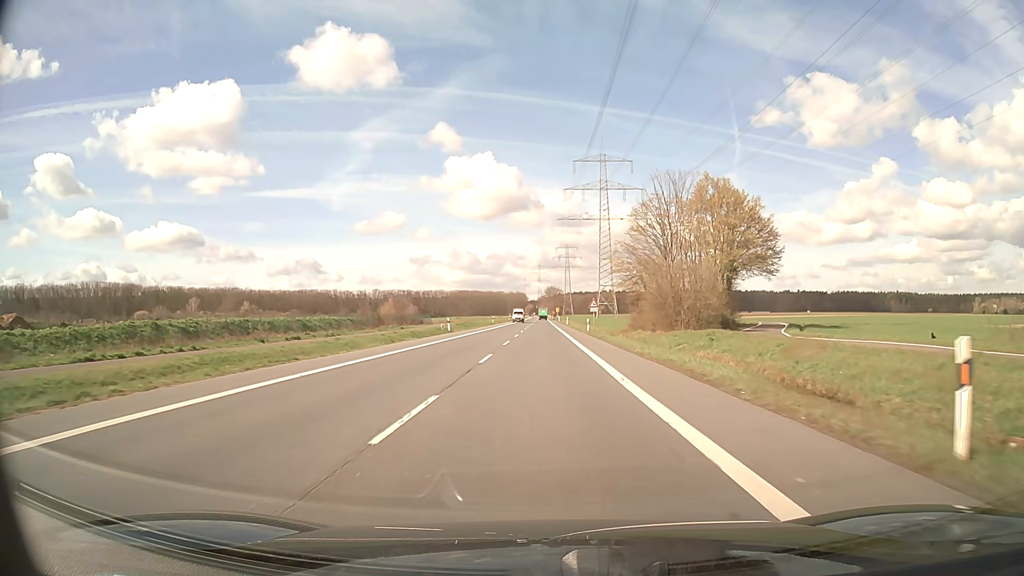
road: secondary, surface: asphalt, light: Day
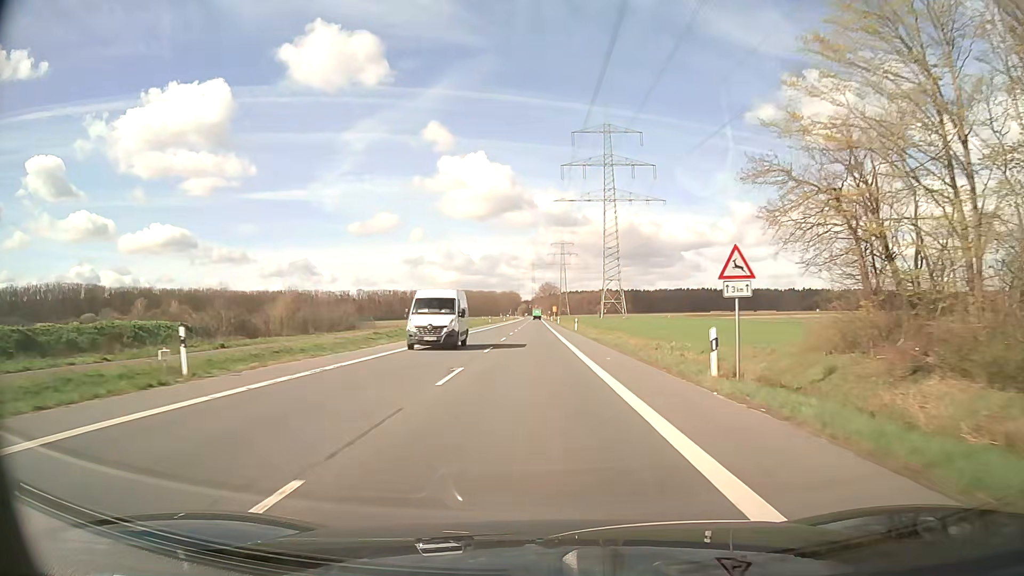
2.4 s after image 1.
(+0.2, +42.2) m; +1°
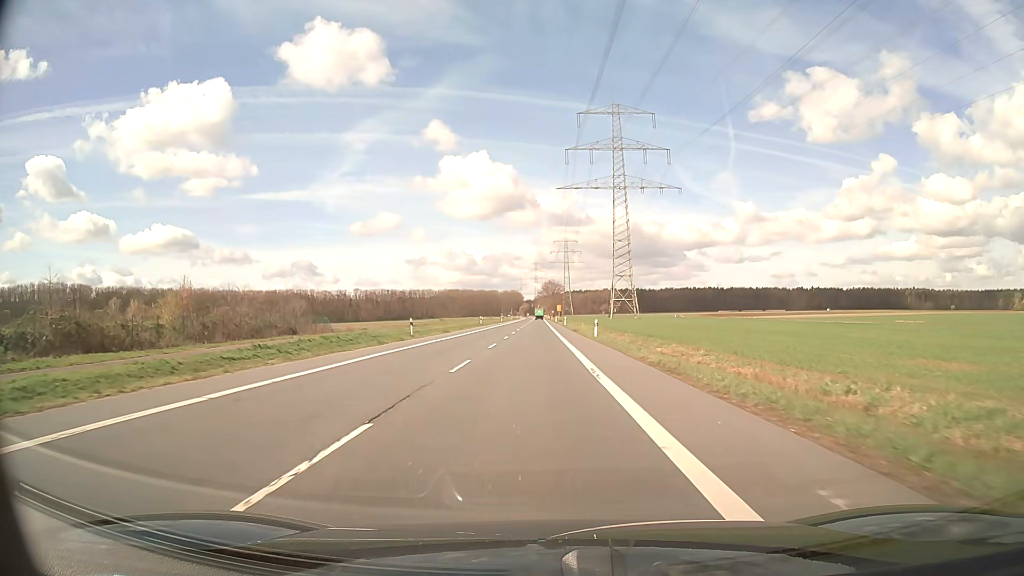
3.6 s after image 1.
(0.0, +21.1) m; 0°
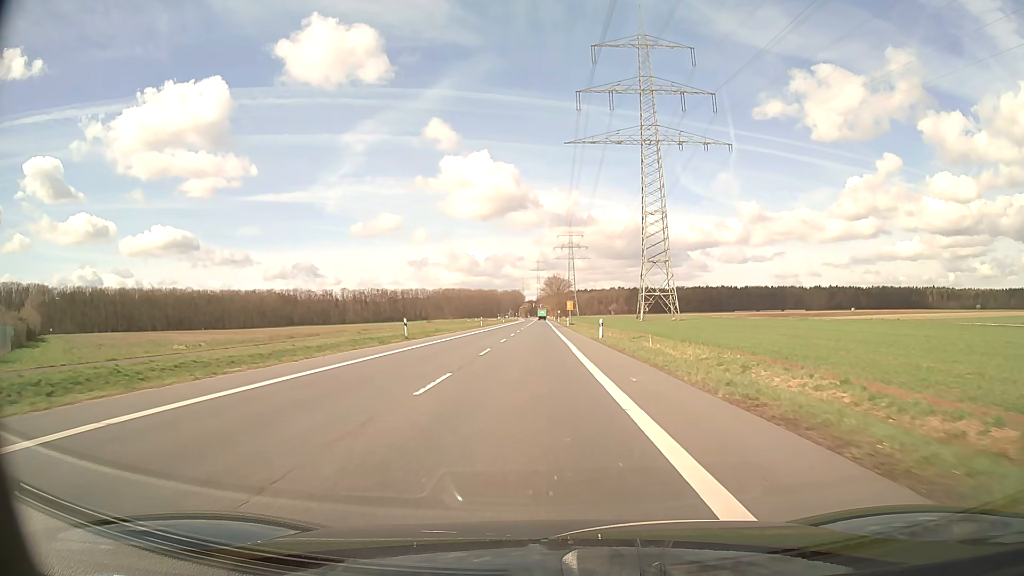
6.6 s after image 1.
(-0.2, +52.8) m; 0°
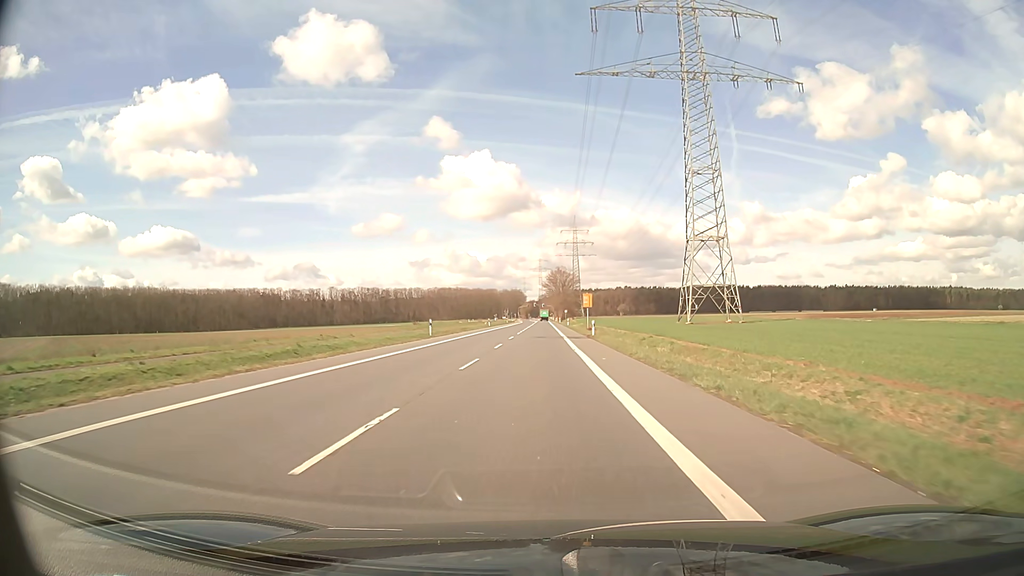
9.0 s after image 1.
(0.0, +42.3) m; 0°
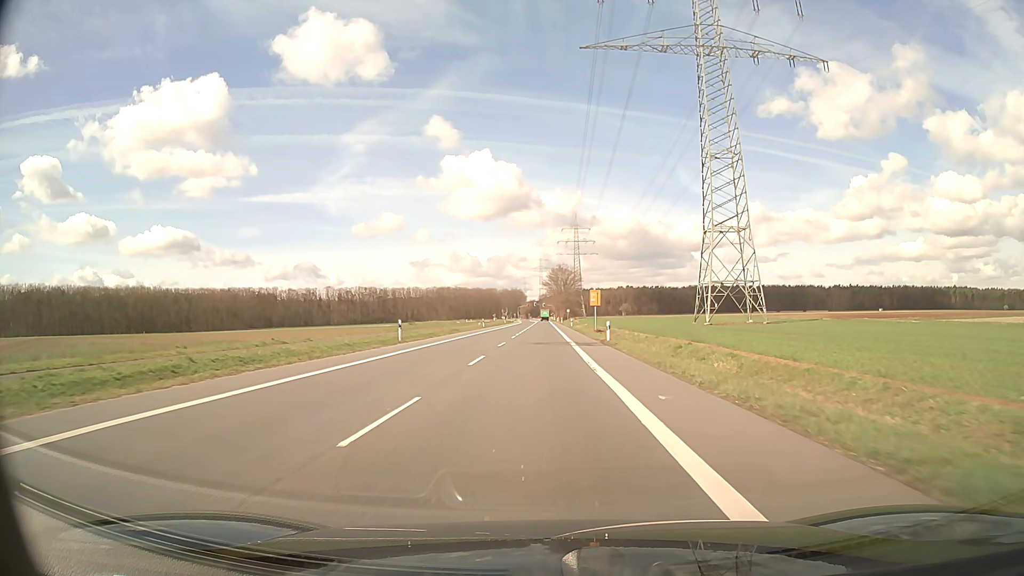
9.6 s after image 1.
(0.0, +10.6) m; 0°
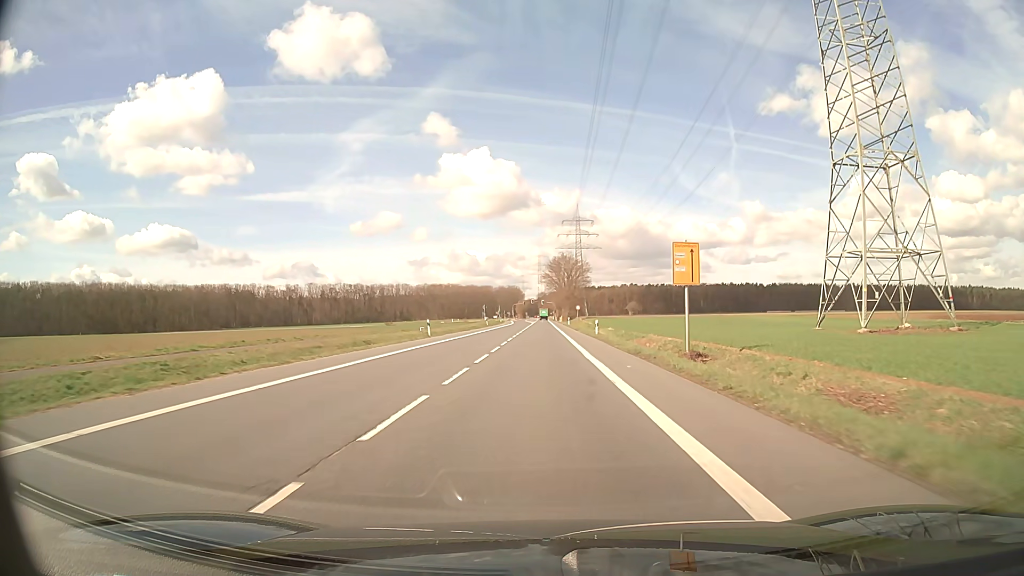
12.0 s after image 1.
(0.0, +42.2) m; 0°
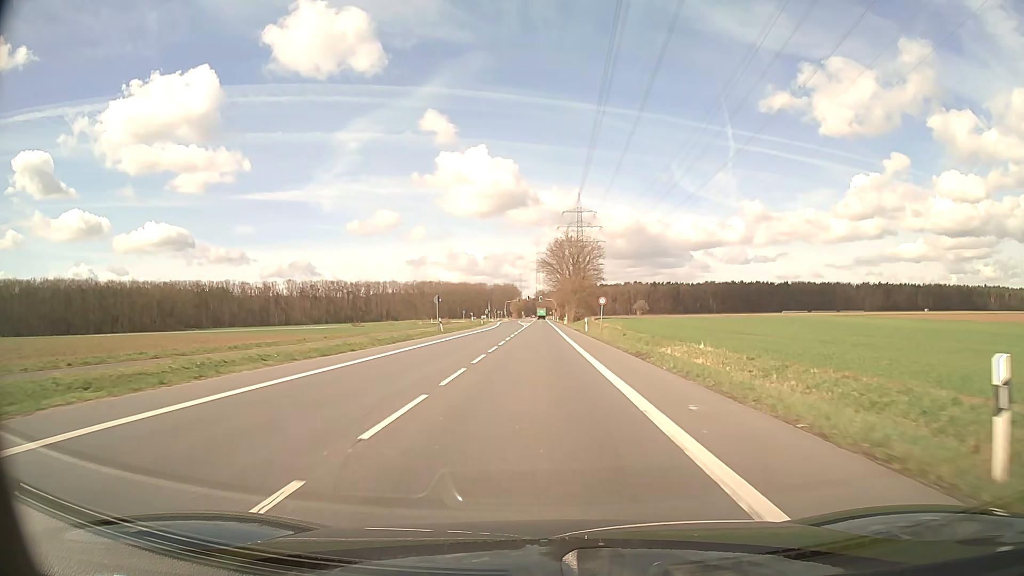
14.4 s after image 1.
(0.0, +42.2) m; 0°
(0, +10) (0, +20) (0, +30) (0, +40) (0, +50) (0, +60) (0, +70) (0, +80) (0, +90) (0, +100) m
